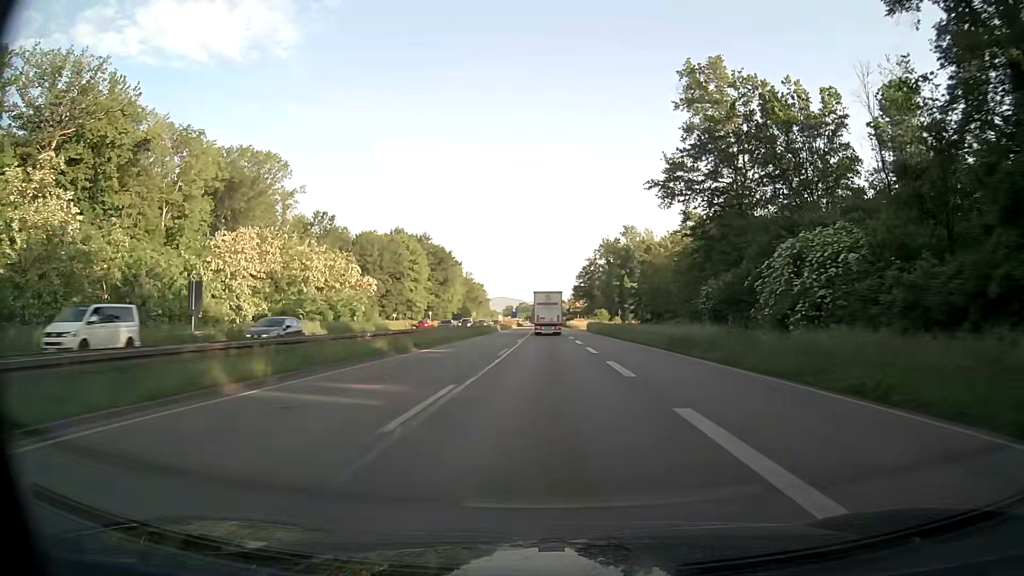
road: trunk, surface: asphalt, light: Day
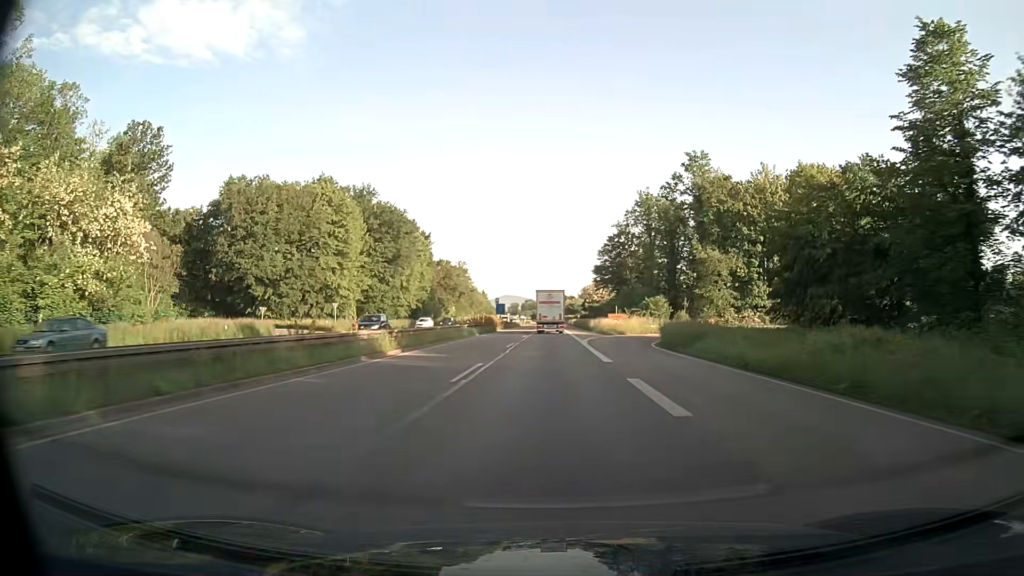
(-0.5, +66.9) m; -1°
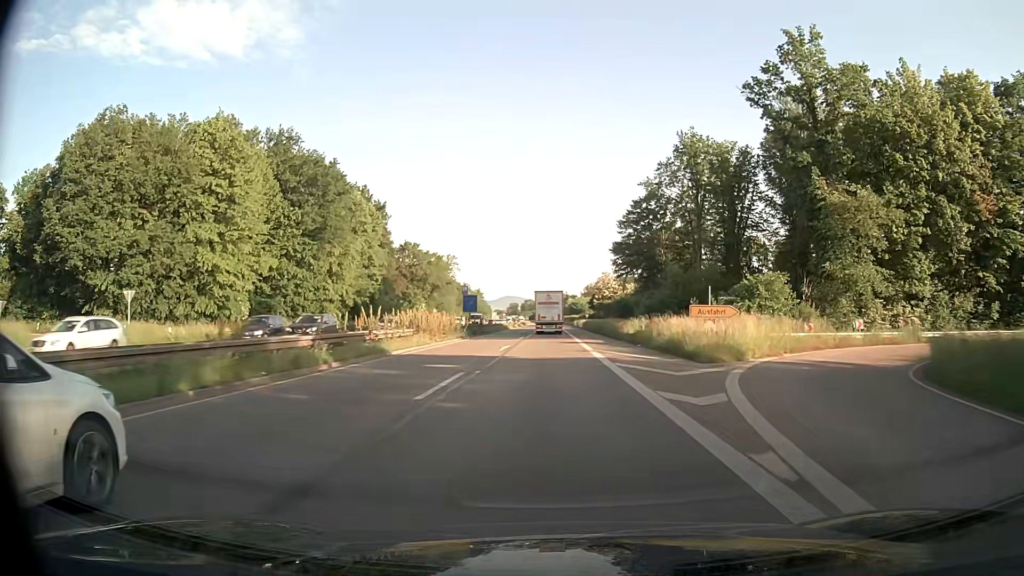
(0.0, +39.9) m; 0°
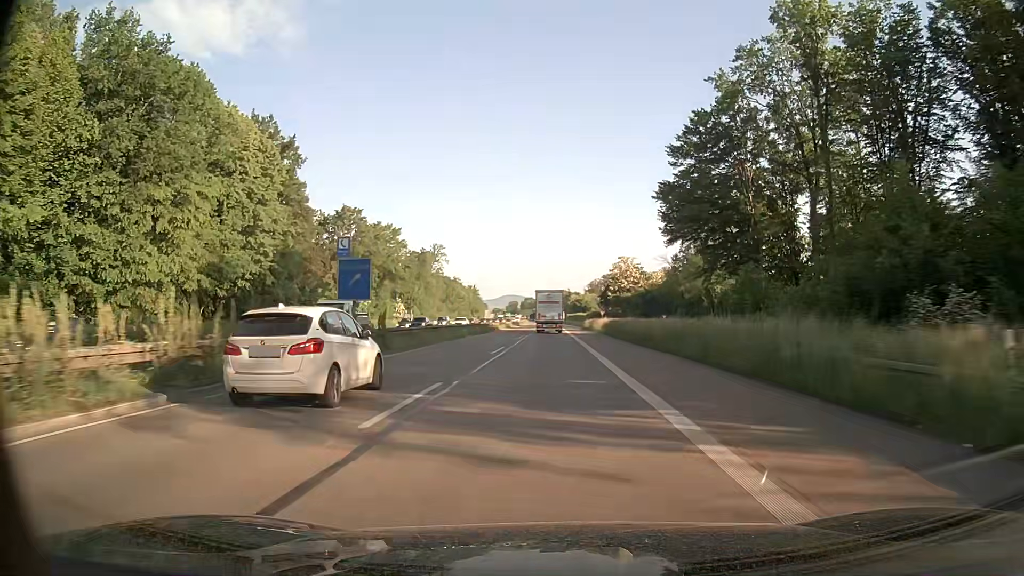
(0.0, +39.8) m; 0°
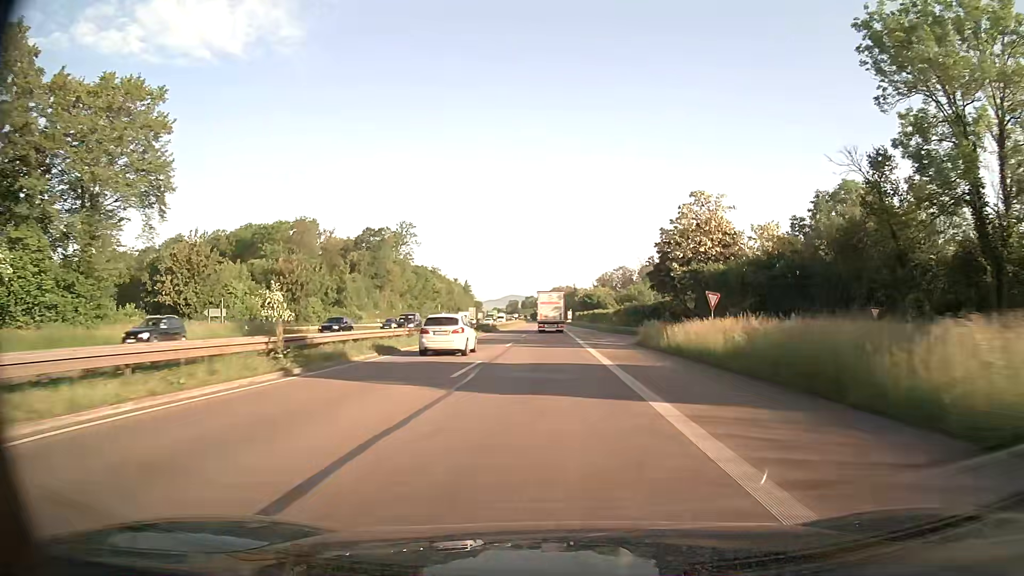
(-0.2, +65.8) m; 0°
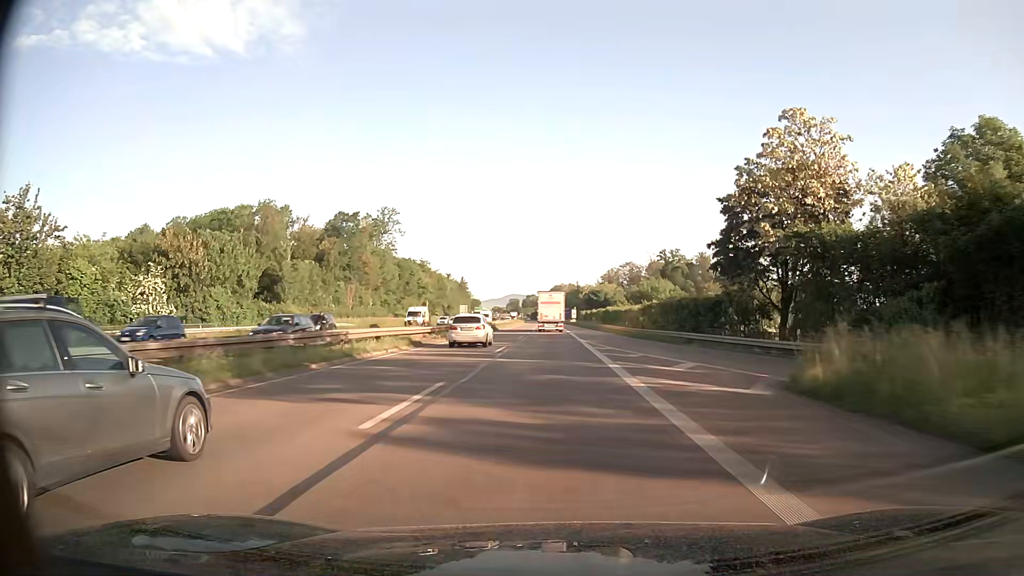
(0.0, +25.9) m; 0°
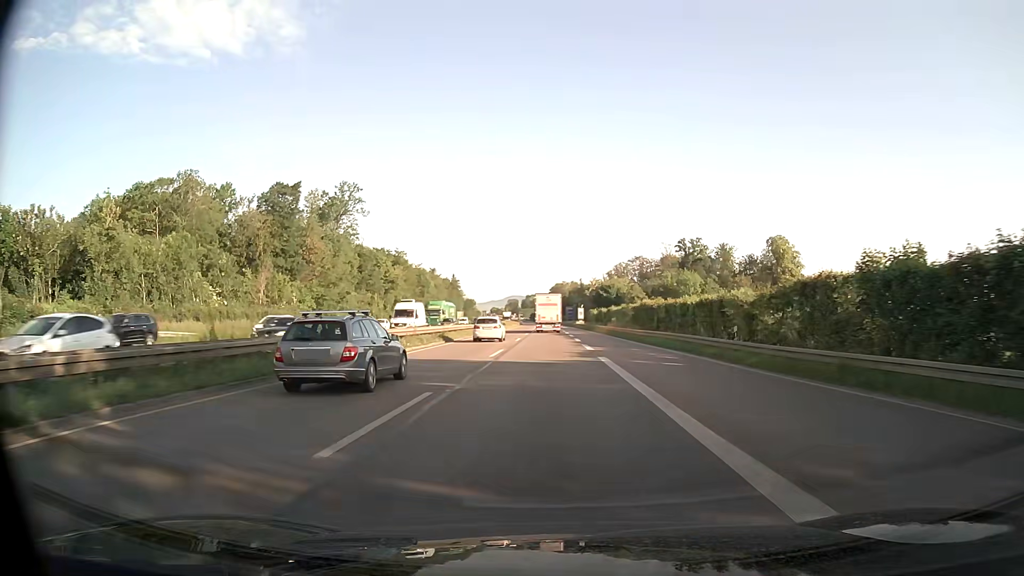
(-0.1, +38.4) m; 0°
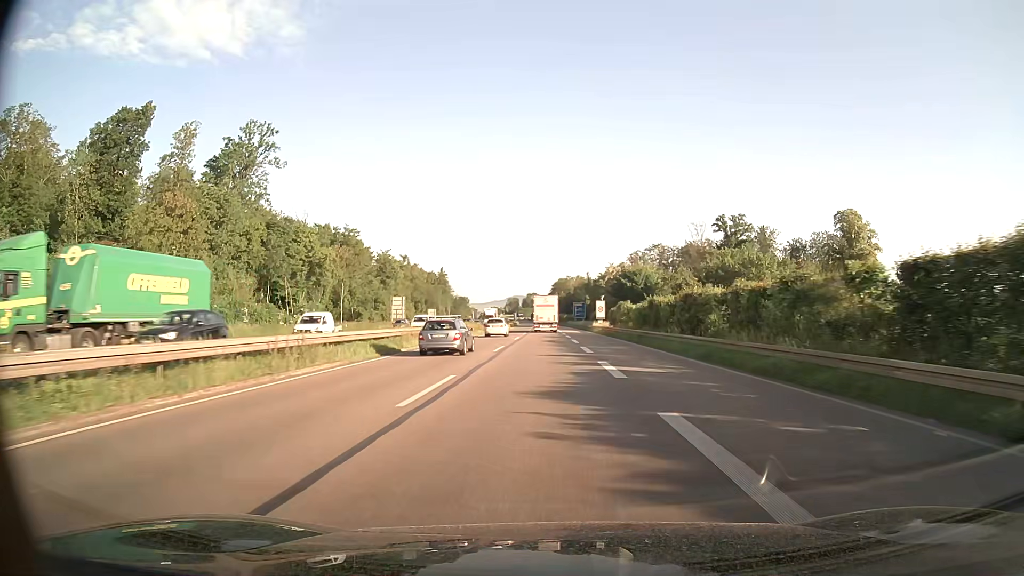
(0.0, +51.0) m; 0°
(0, +10) (0, +20) (0, +30) (0, +40) (0, +50) (0, +60) (-1, +70) (-1, +80) (-1, +90) (-1, +100) m
